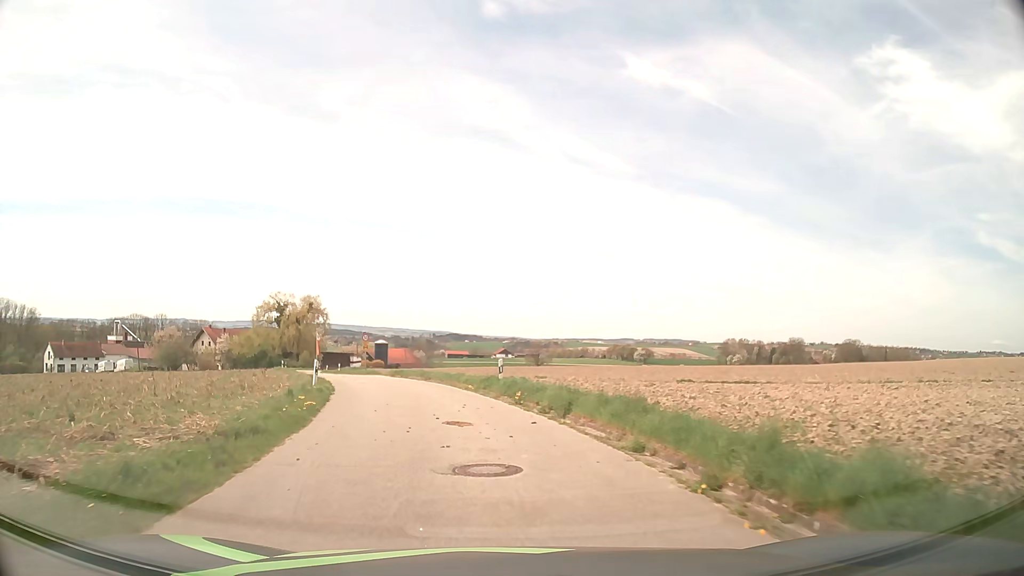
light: Day
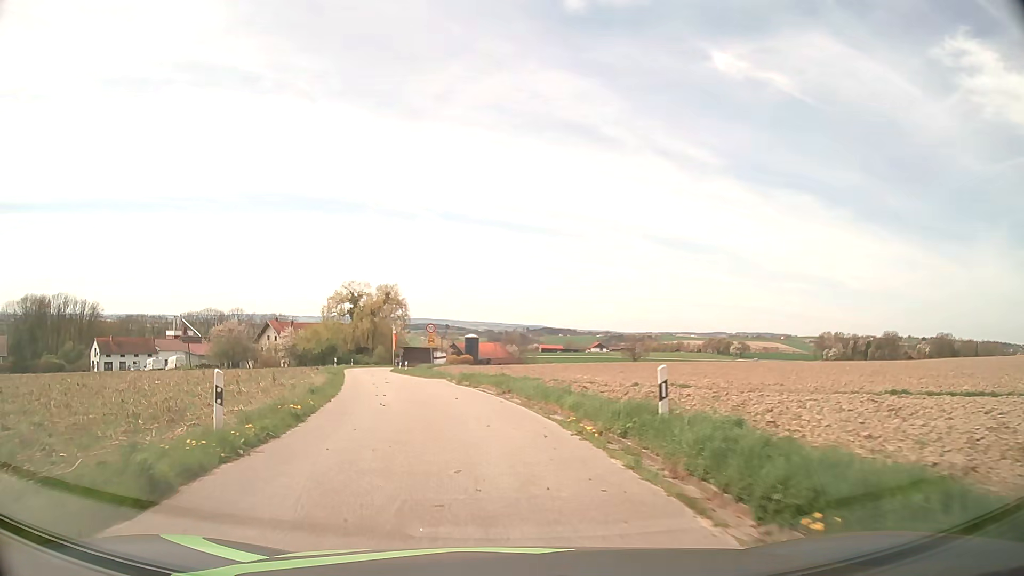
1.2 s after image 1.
(-0.8, +13.1) m; -8°
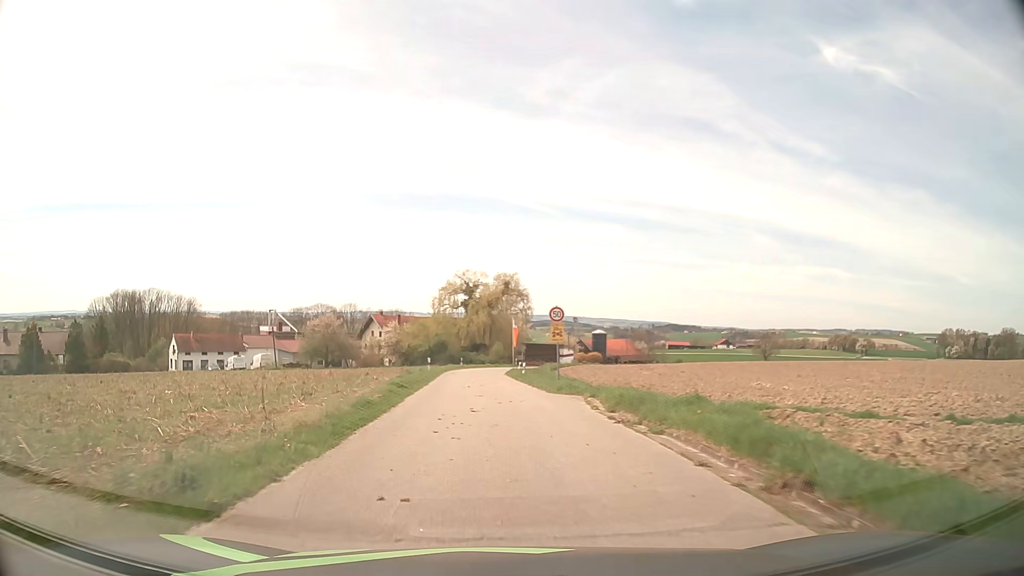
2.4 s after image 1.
(-1.2, +13.7) m; -11°
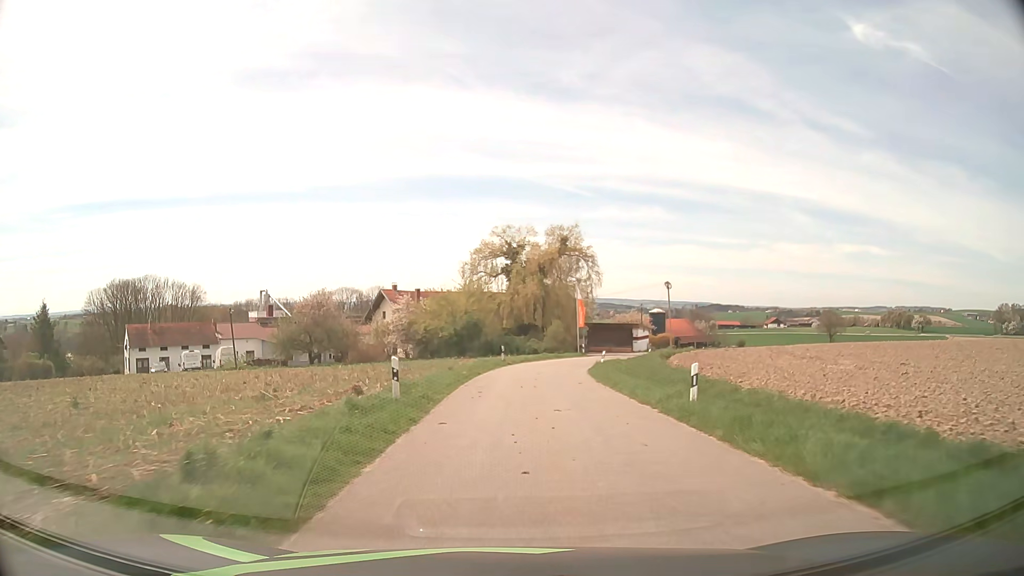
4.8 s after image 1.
(-1.7, +28.5) m; -4°
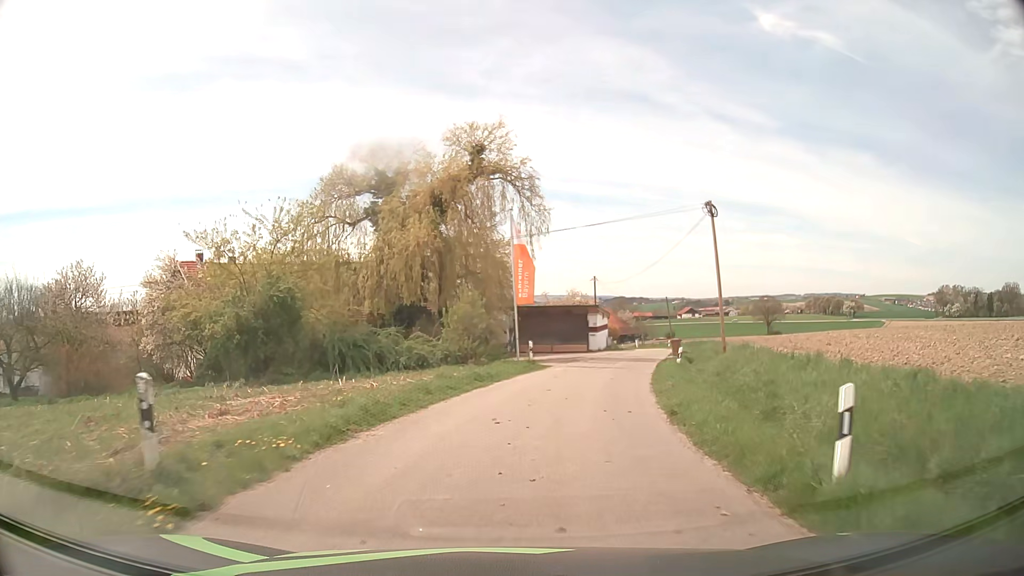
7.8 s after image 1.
(+1.8, +33.9) m; +8°
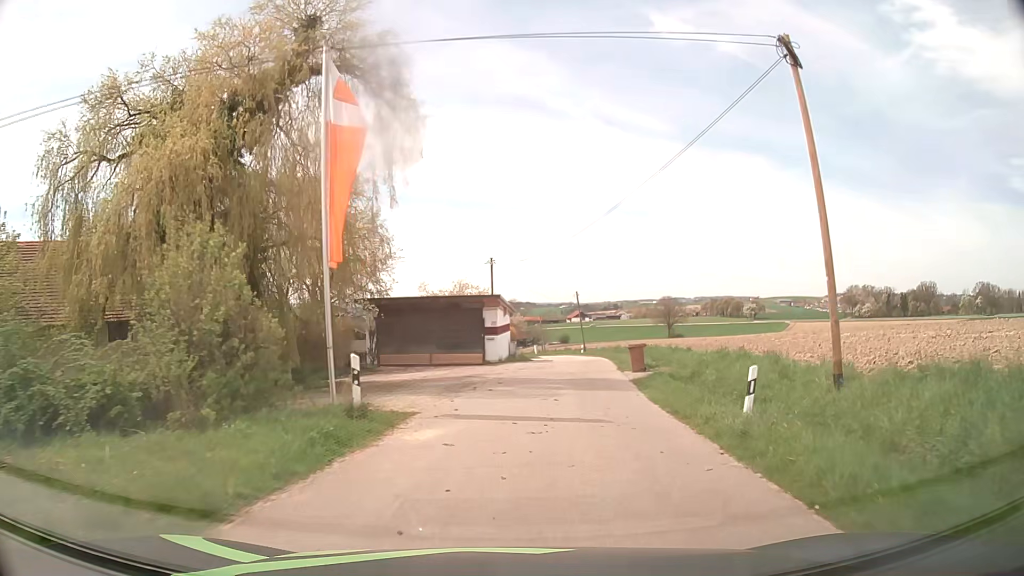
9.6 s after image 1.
(+1.2, +17.2) m; +9°
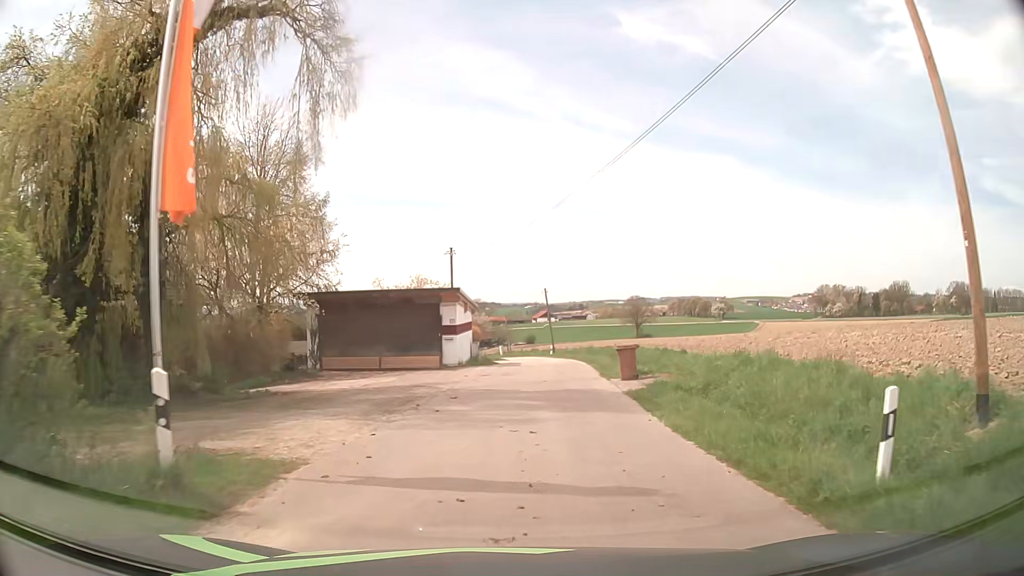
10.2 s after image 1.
(+0.1, +5.0) m; +3°
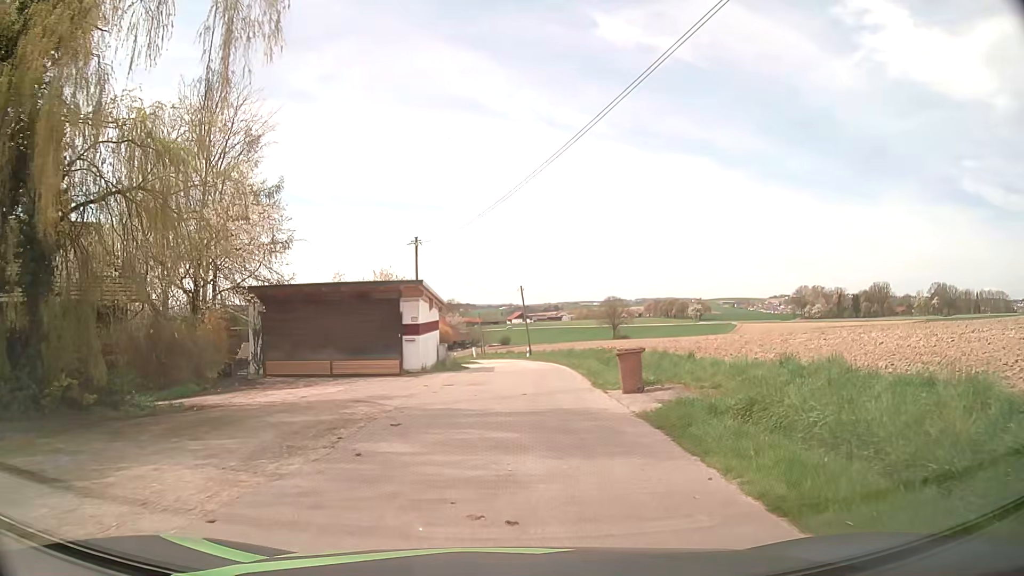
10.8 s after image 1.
(+0.1, +4.5) m; +2°
